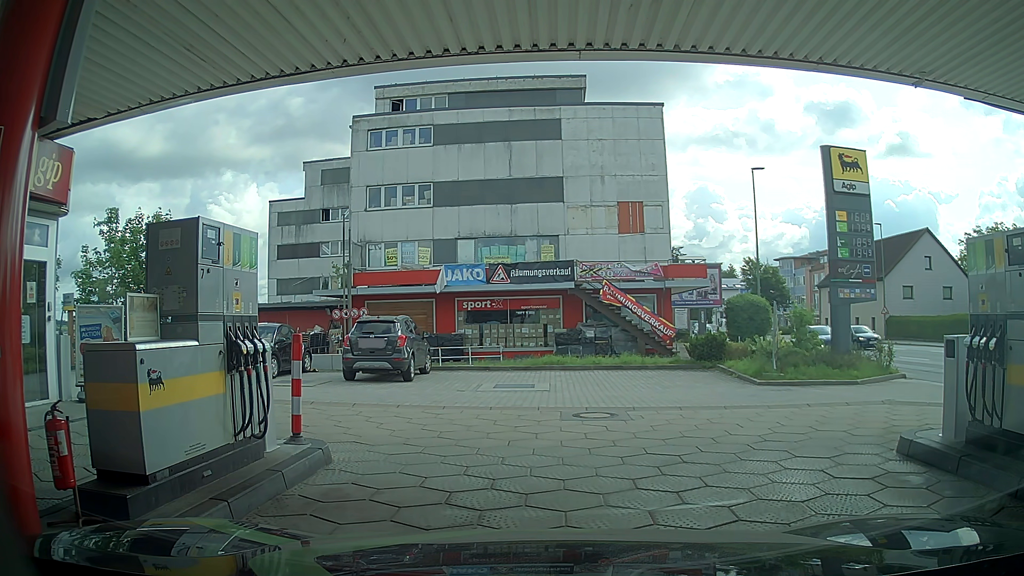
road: service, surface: paving_stones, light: Day
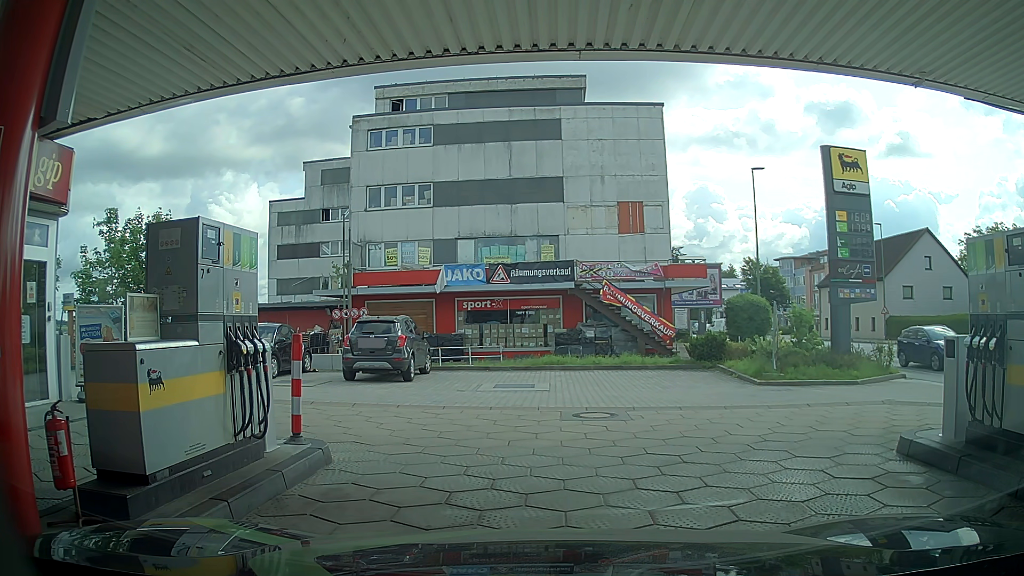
(0.0, 0.0) m; 0°
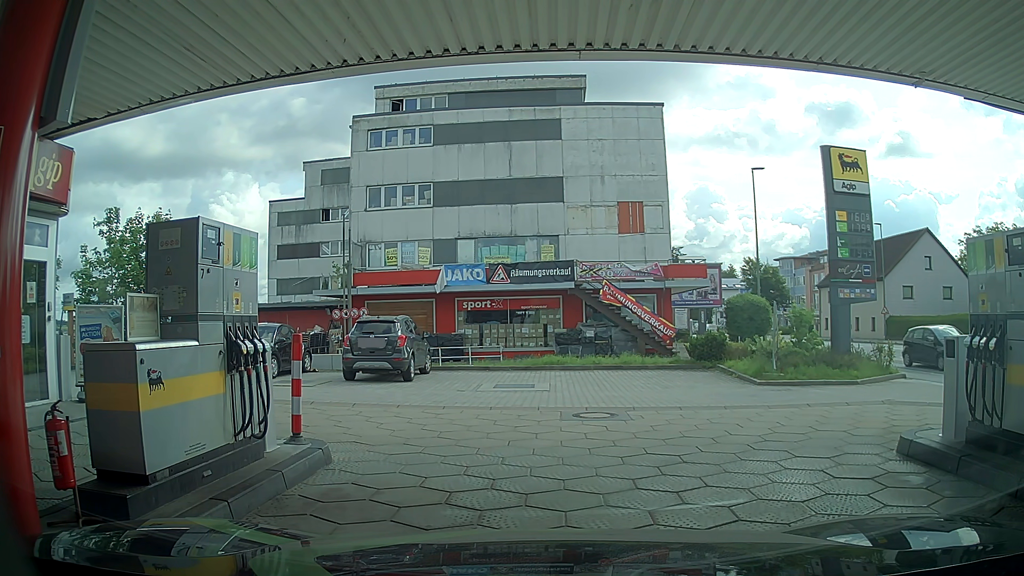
(0.0, 0.0) m; 0°
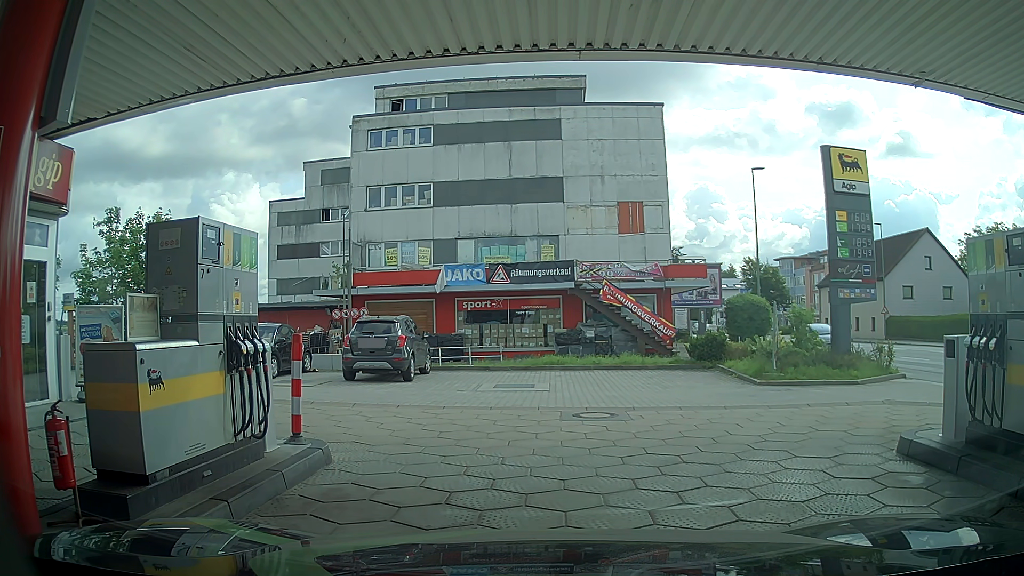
(0.0, 0.0) m; 0°
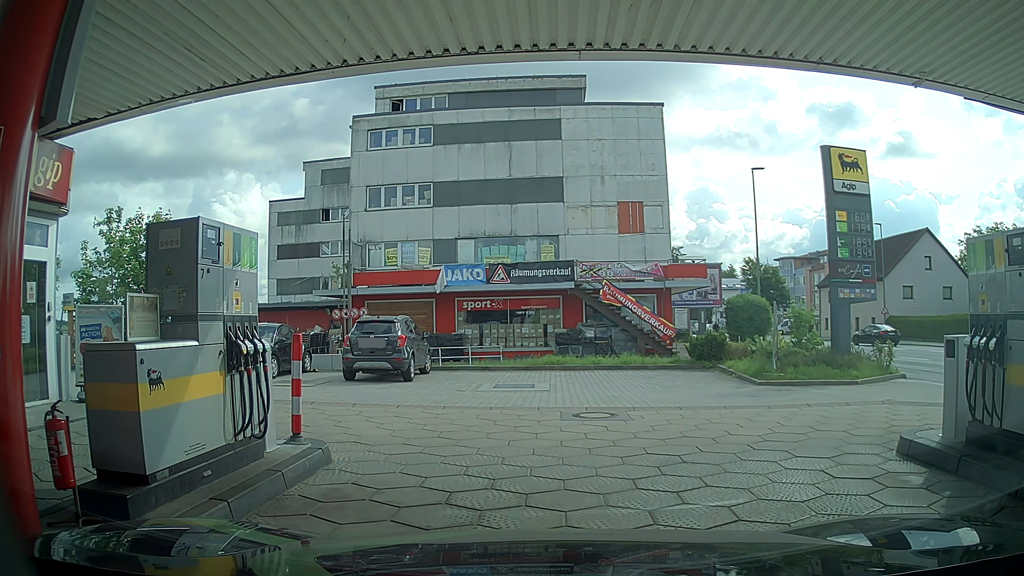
(0.0, 0.0) m; 0°
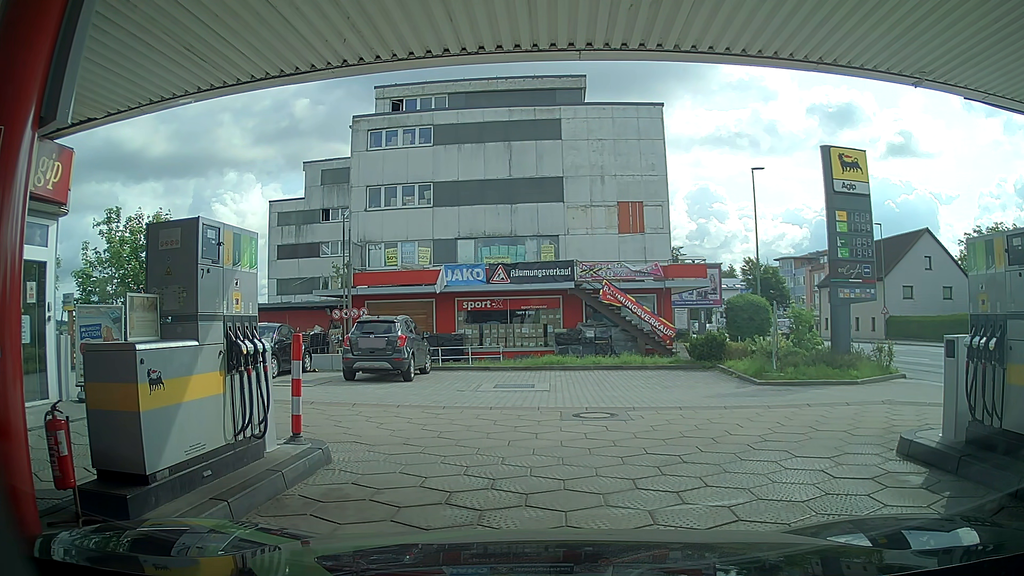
(0.0, 0.0) m; 0°
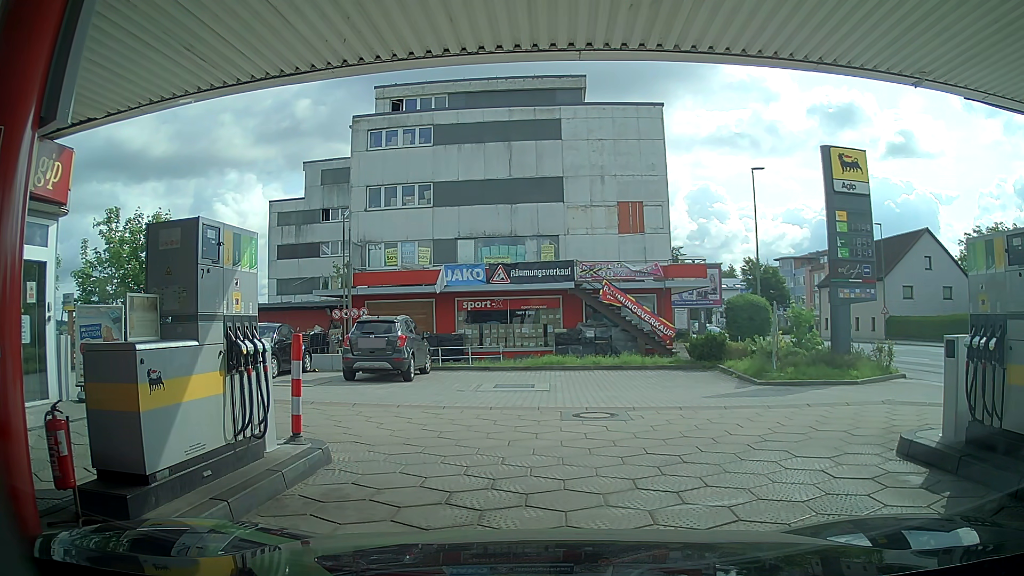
(0.0, 0.0) m; 0°
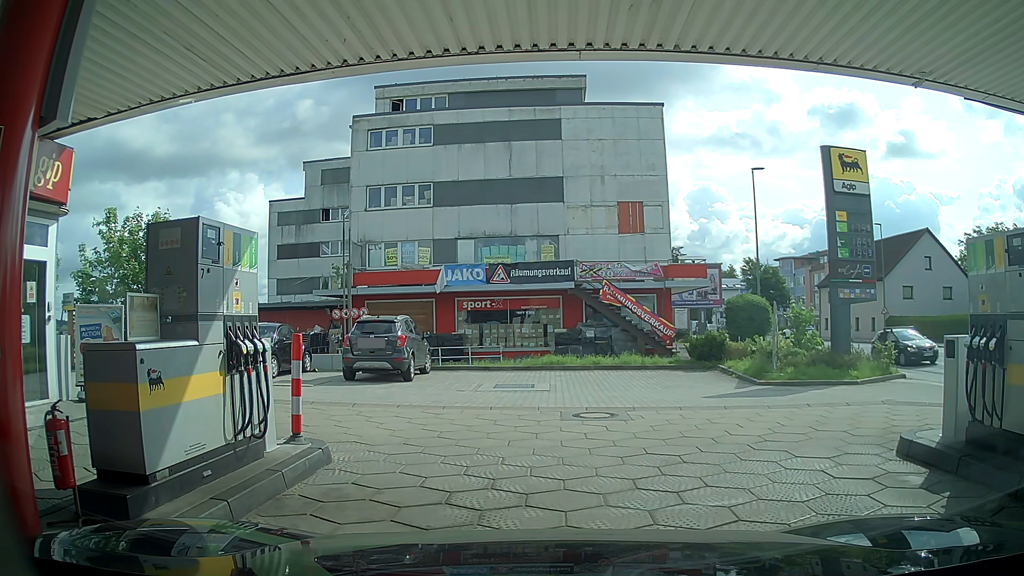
(0.0, 0.0) m; 0°
